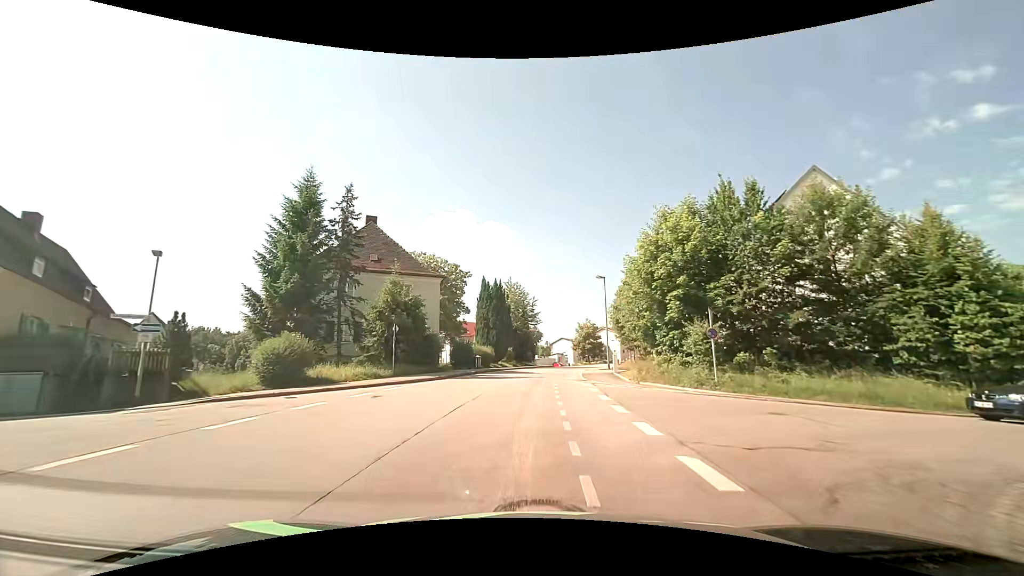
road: residential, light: Day
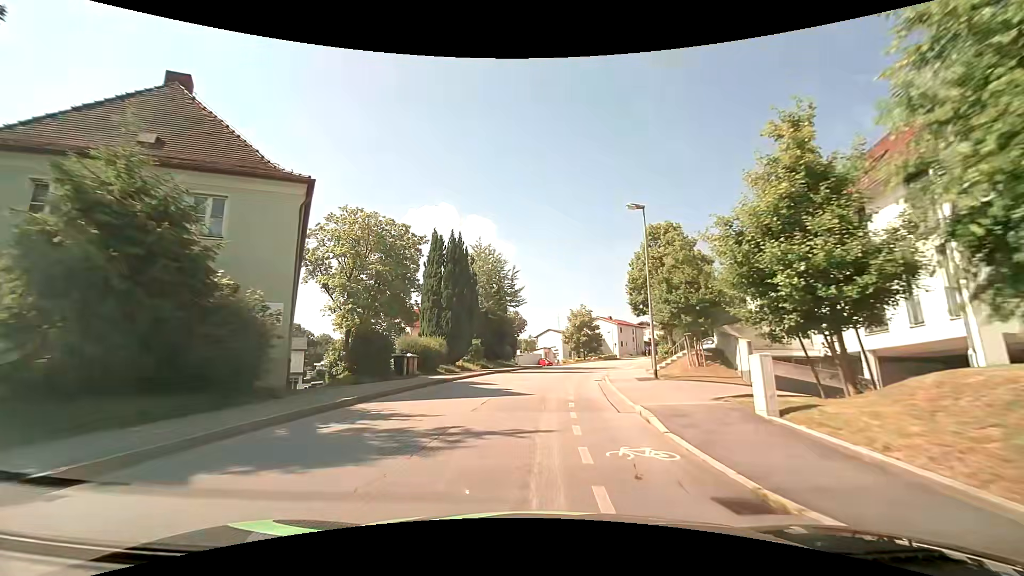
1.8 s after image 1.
(+0.3, +20.5) m; +2°
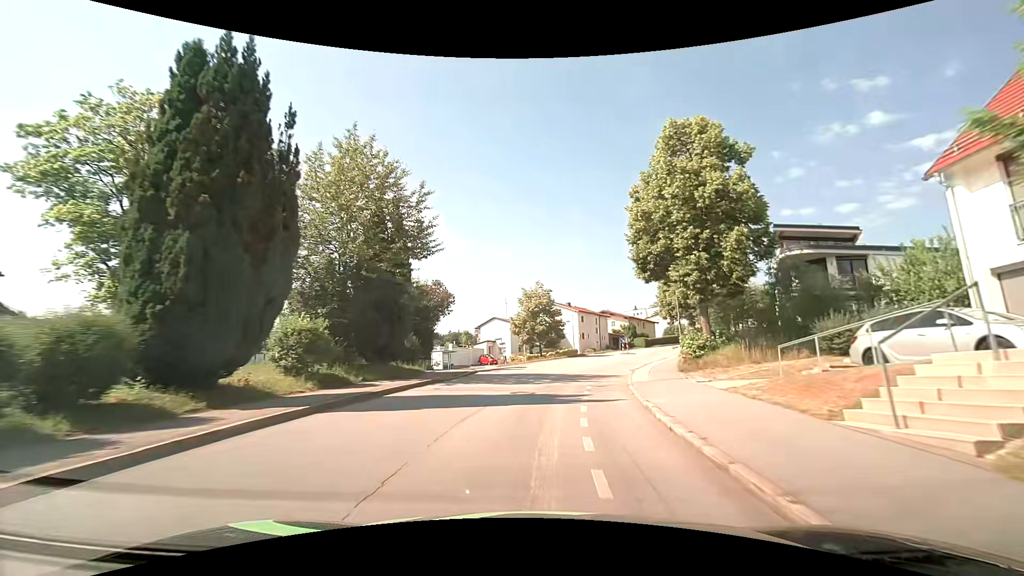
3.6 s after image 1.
(+1.1, +21.4) m; +6°
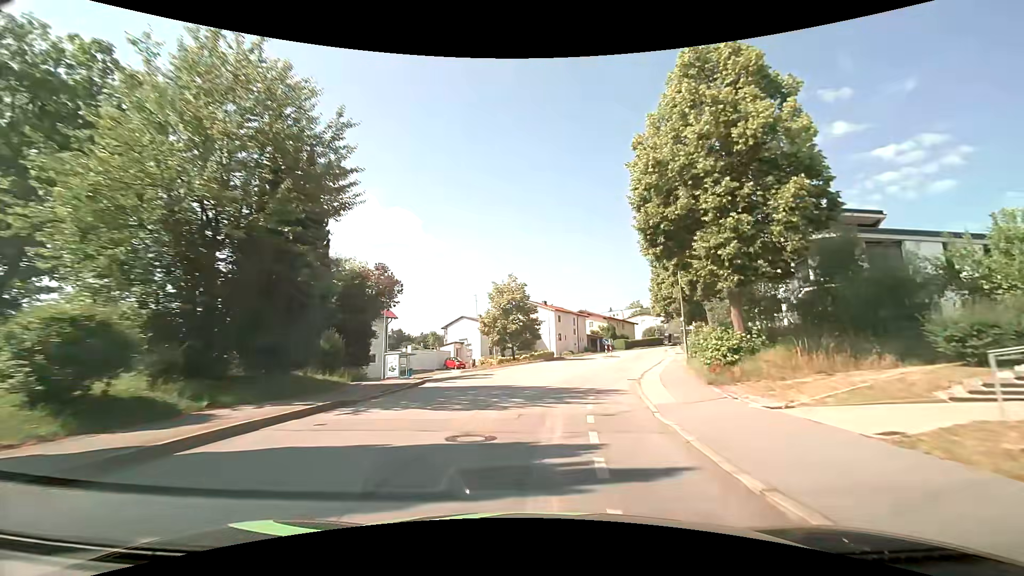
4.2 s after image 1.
(+0.2, +7.3) m; +3°
(0, +10) (+2, +20) (+4, +30) (+6, +39) (+9, +49) (+12, +59) (+14, +68) (+18, +78) (+22, +87) (+27, +95) m
